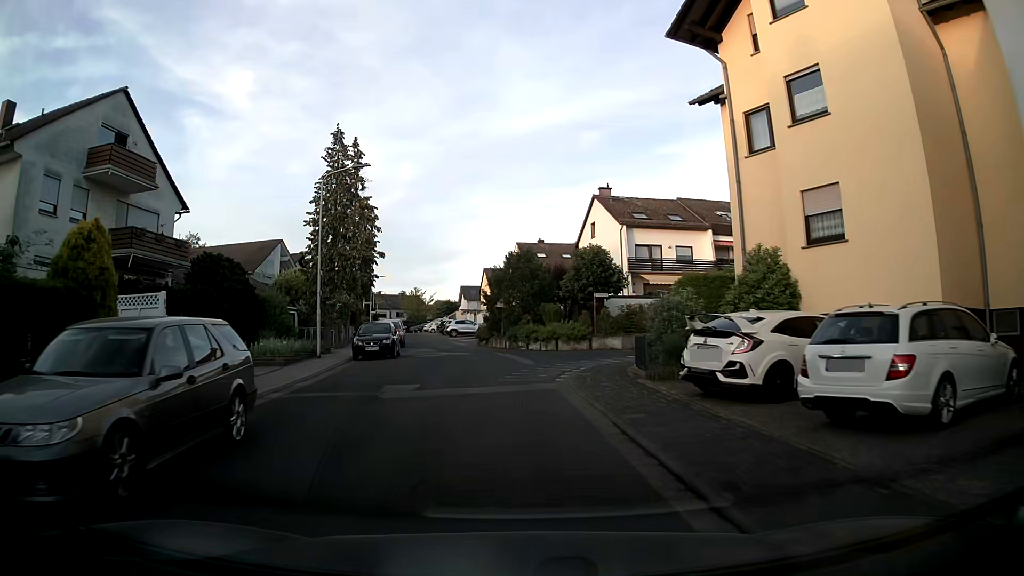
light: Day
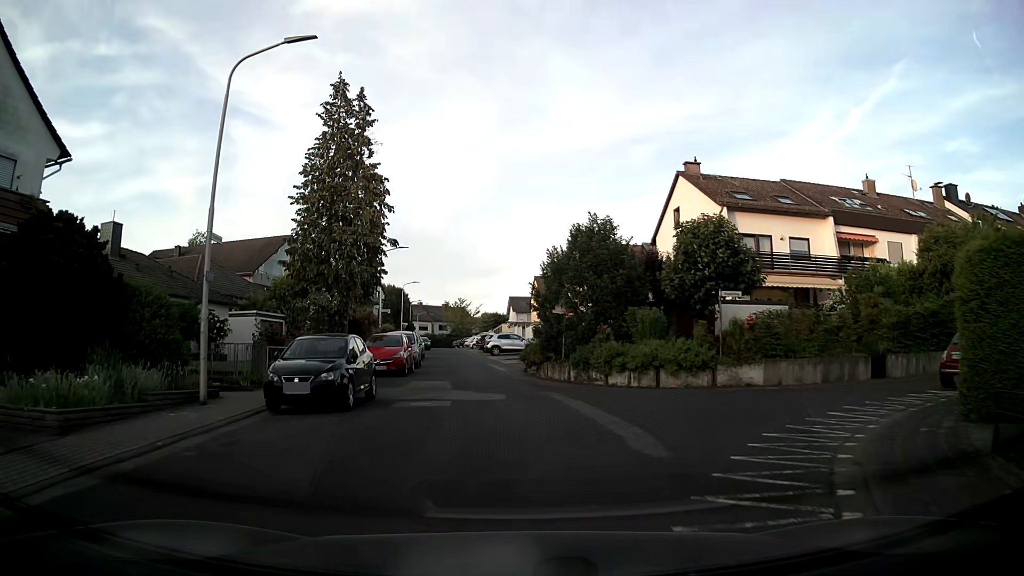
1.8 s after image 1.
(-0.6, +13.4) m; -5°
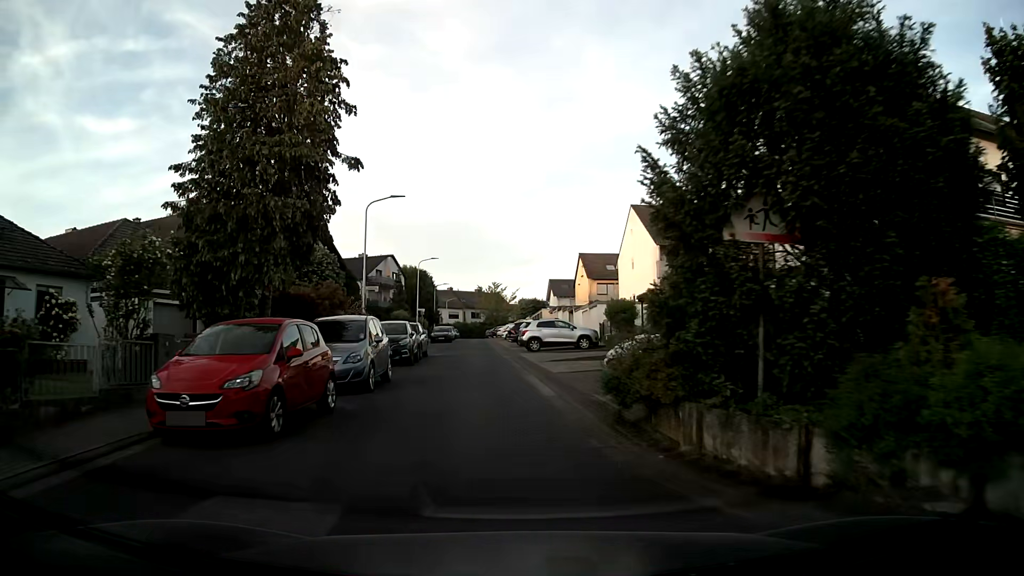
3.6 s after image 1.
(-0.3, +15.8) m; -3°
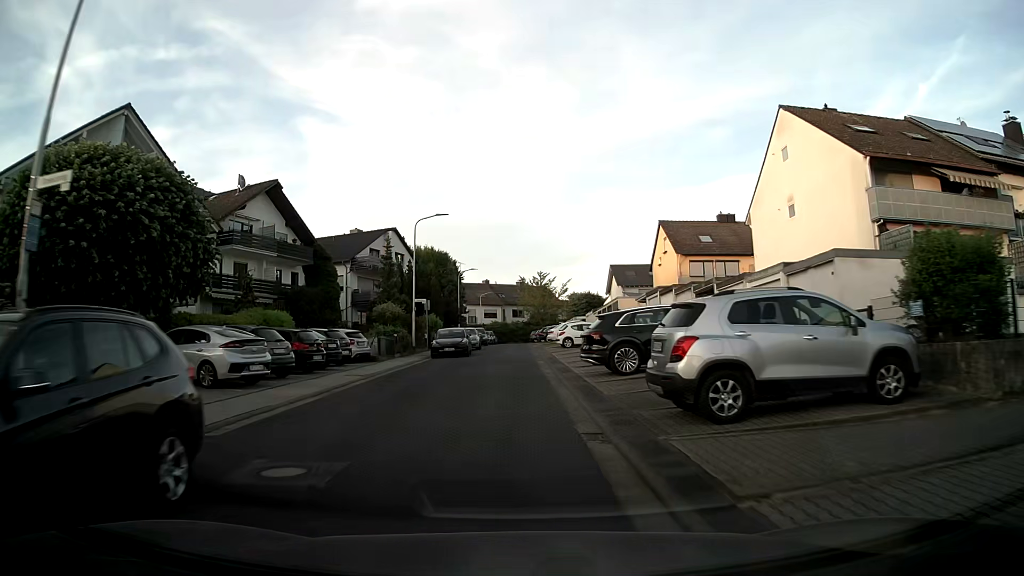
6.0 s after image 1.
(-1.1, +26.6) m; -4°
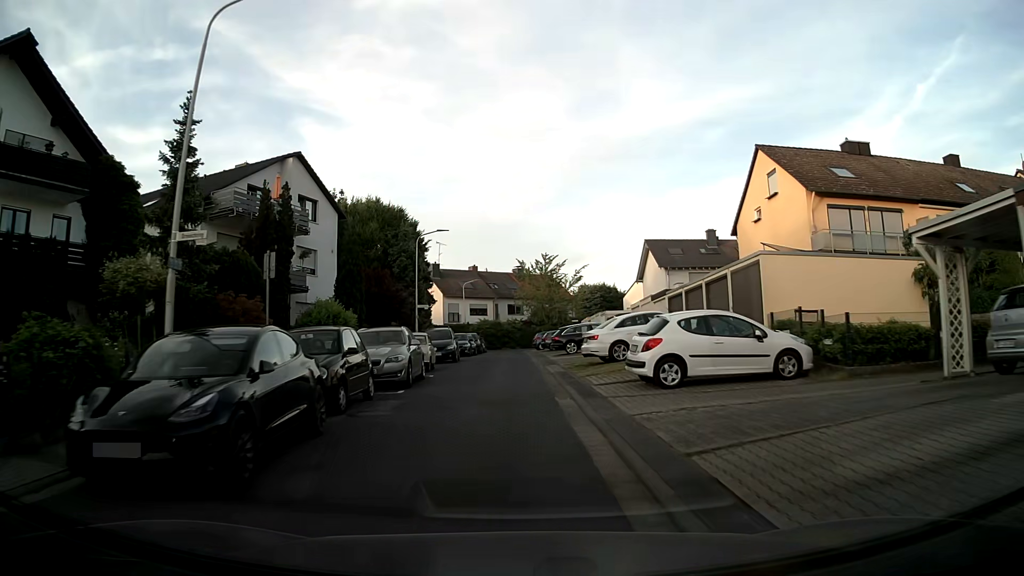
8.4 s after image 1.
(-0.1, +27.4) m; 0°
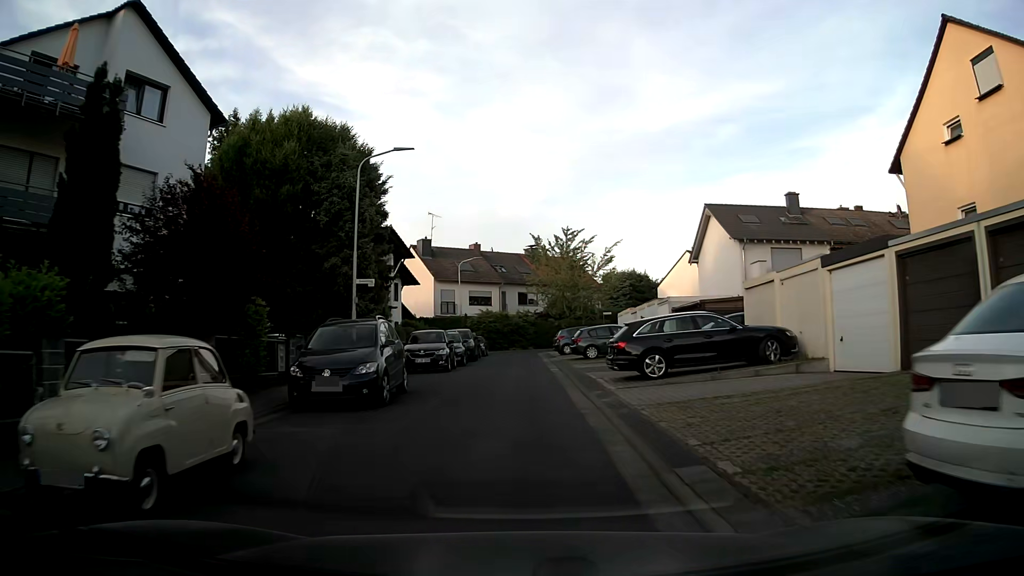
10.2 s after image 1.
(-0.1, +18.1) m; -1°
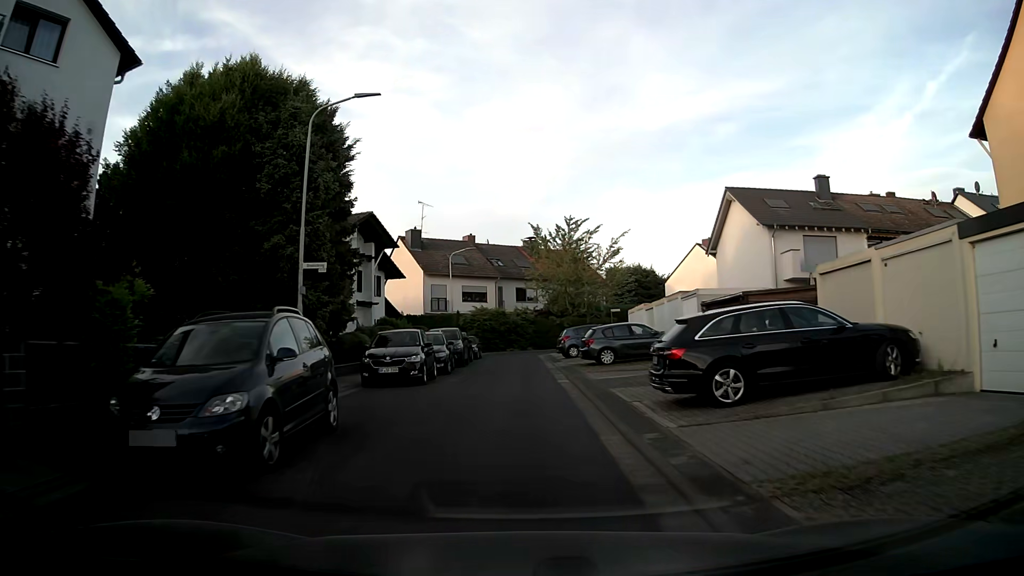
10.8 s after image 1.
(0.0, +5.7) m; -1°
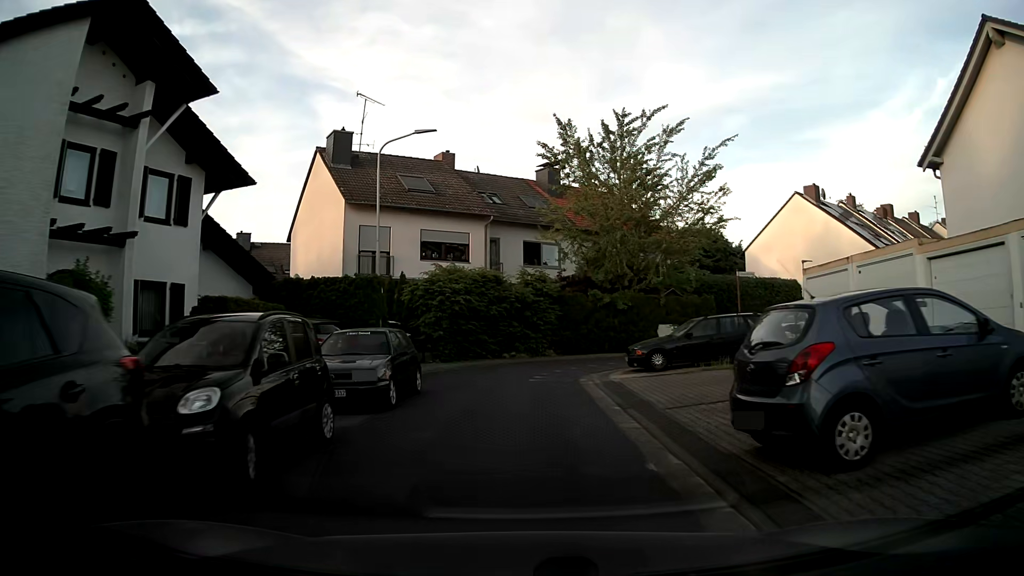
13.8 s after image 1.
(+0.4, +27.4) m; 0°
